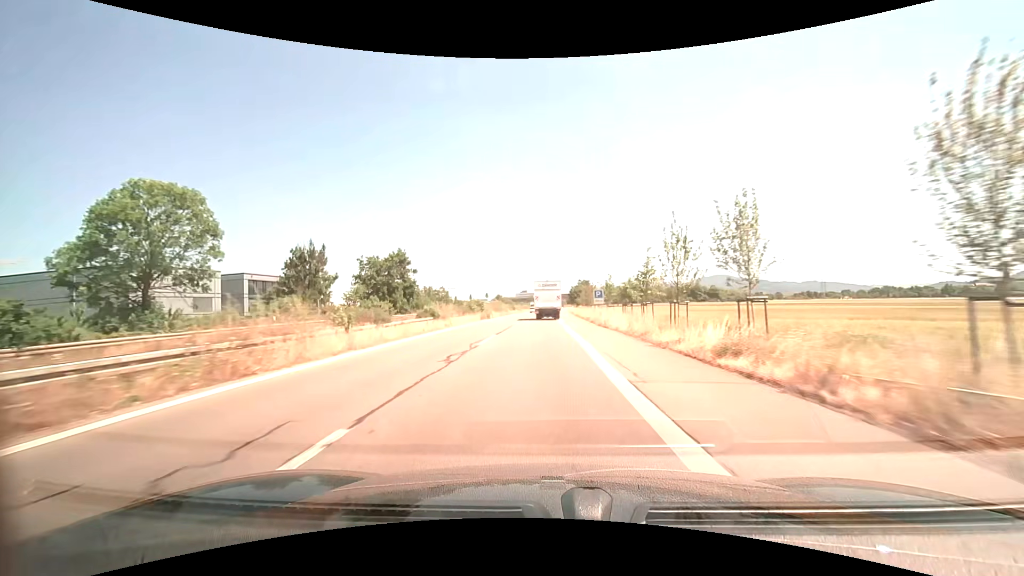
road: trunk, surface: asphalt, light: Day
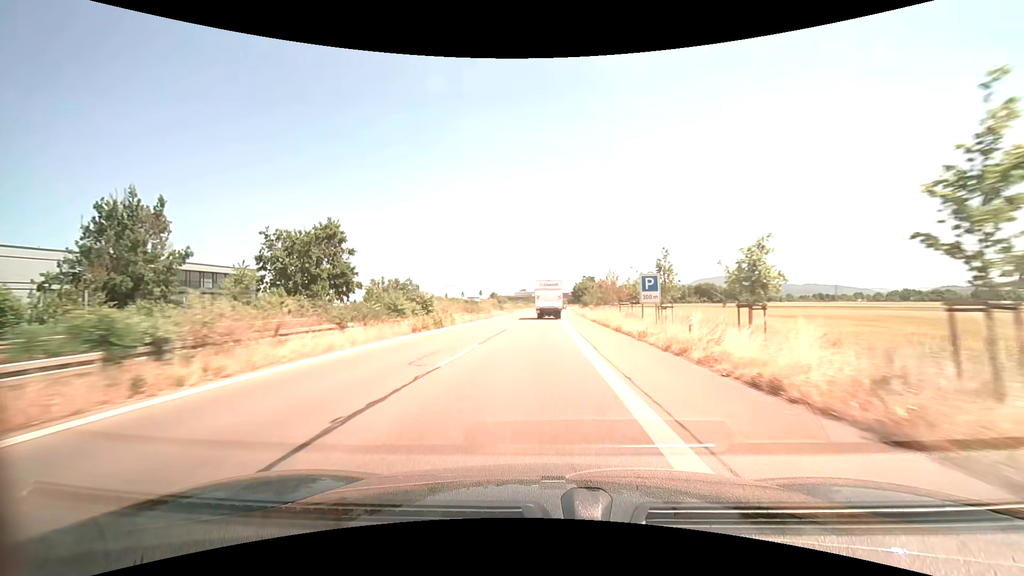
(0.0, +24.9) m; 0°
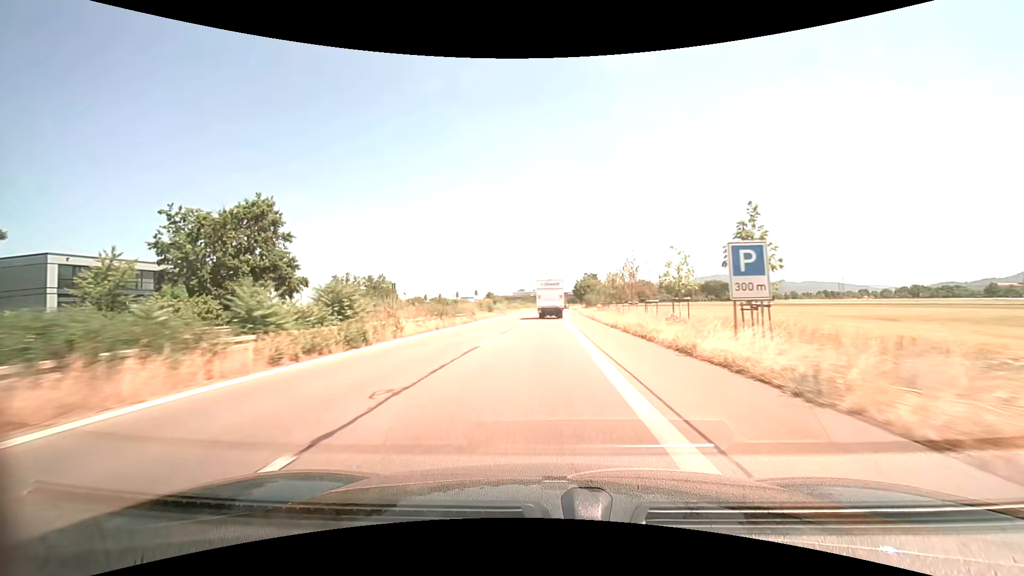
(0.0, +12.5) m; 0°
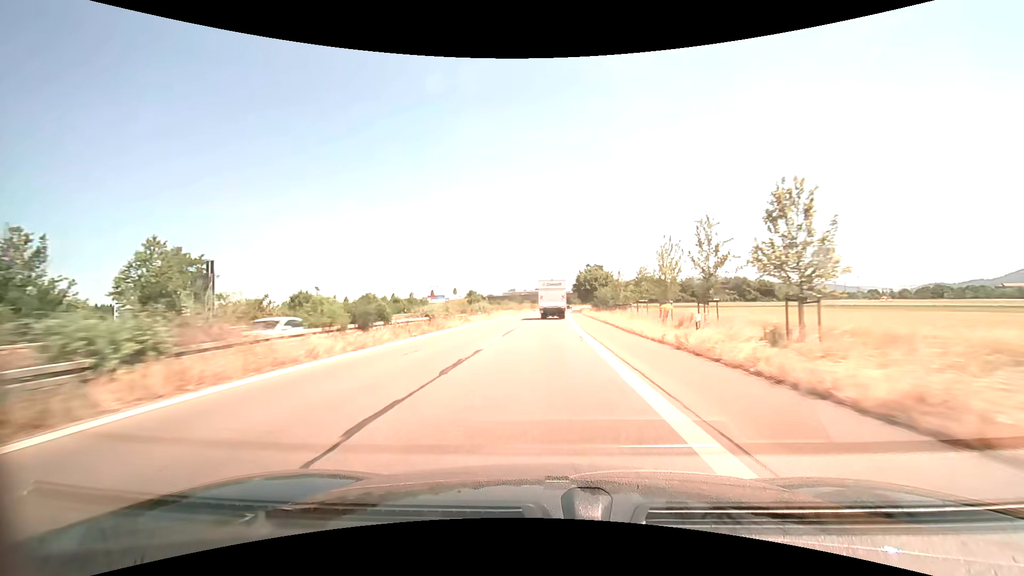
(+0.3, +37.4) m; +1°
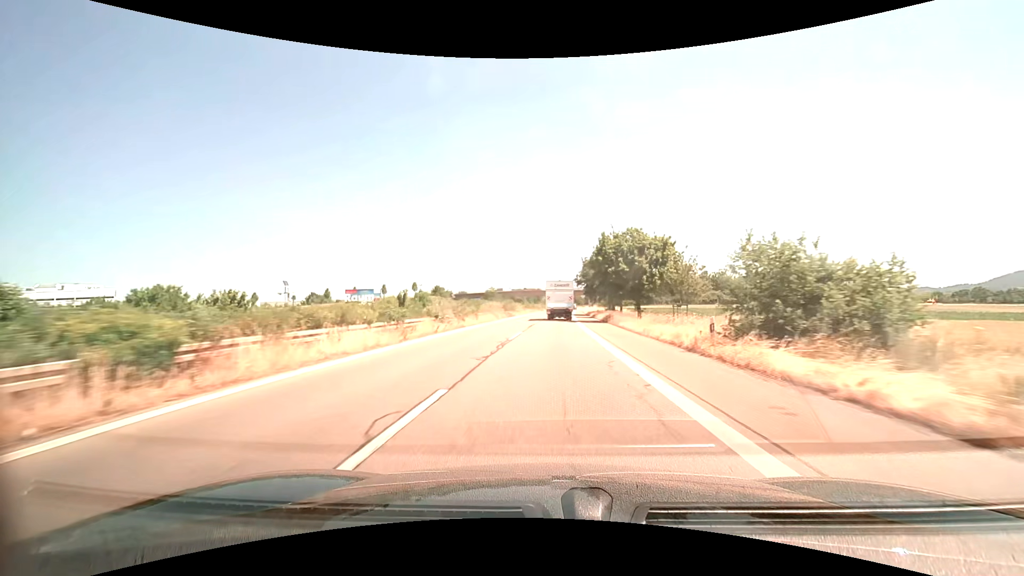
(+0.5, +49.9) m; +1°
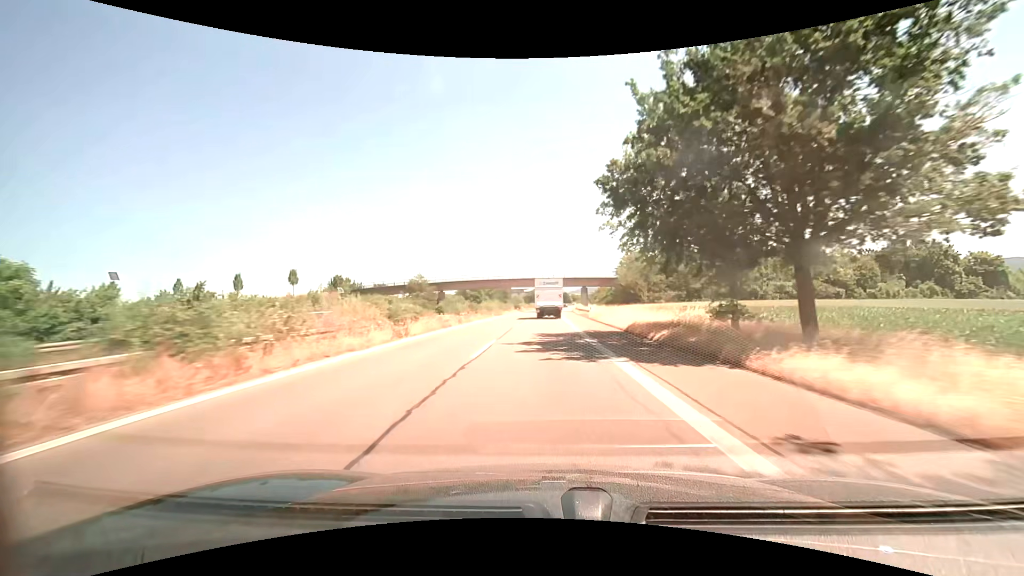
(+1.7, +62.2) m; +3°
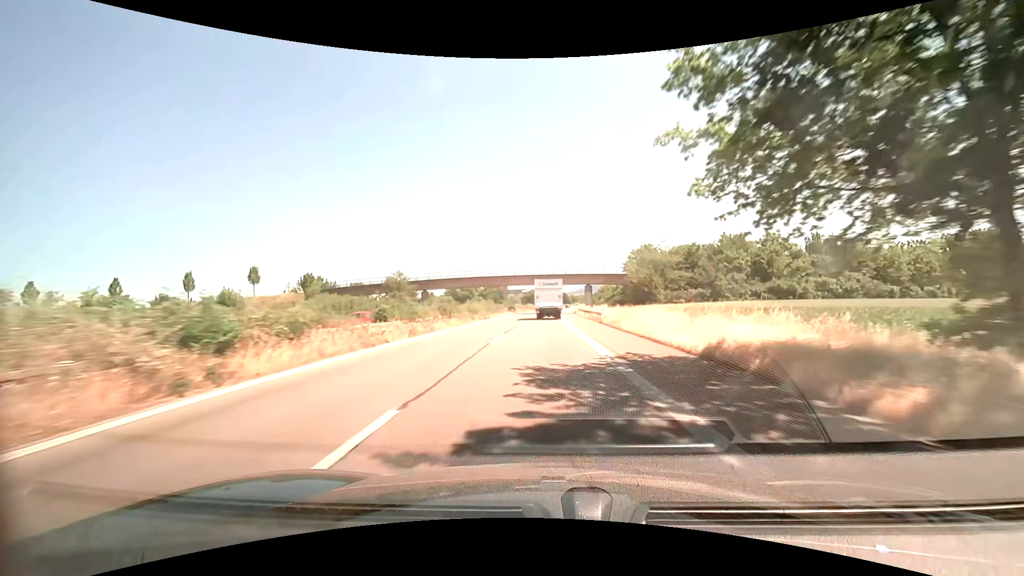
(0.0, +12.4) m; 0°
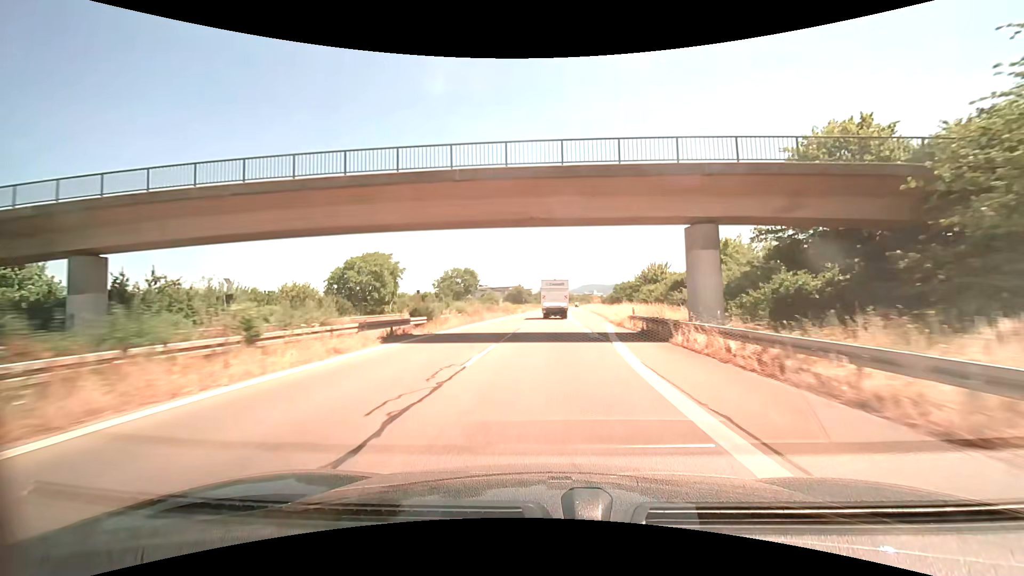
(+0.6, +61.7) m; +1°
(0, +10) (0, +20) (0, +30) (+1, +40) (+1, +50) (+1, +60) (+1, +70) (+2, +80) (+2, +90) (+3, +100) m
